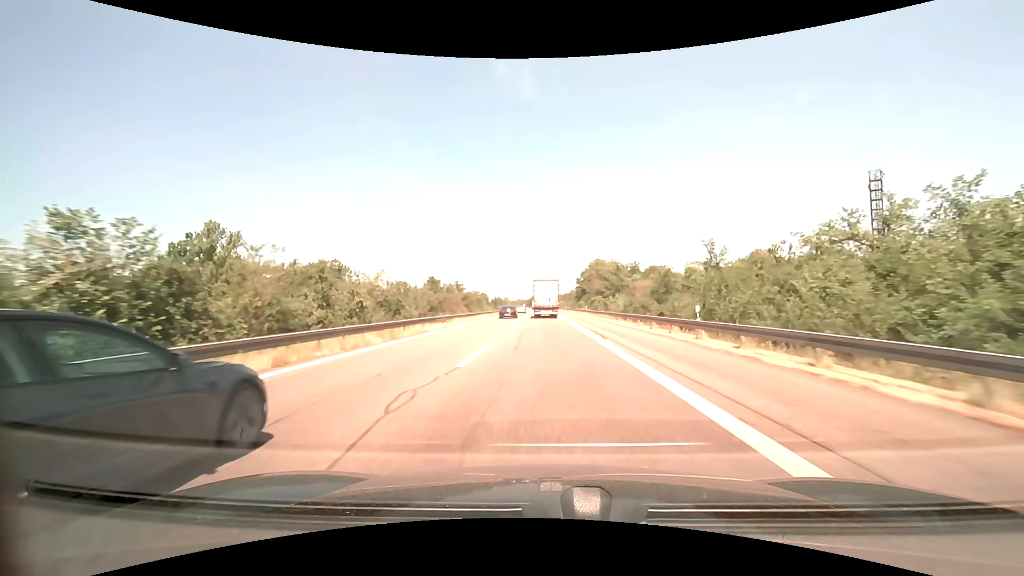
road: motorway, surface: asphalt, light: Day
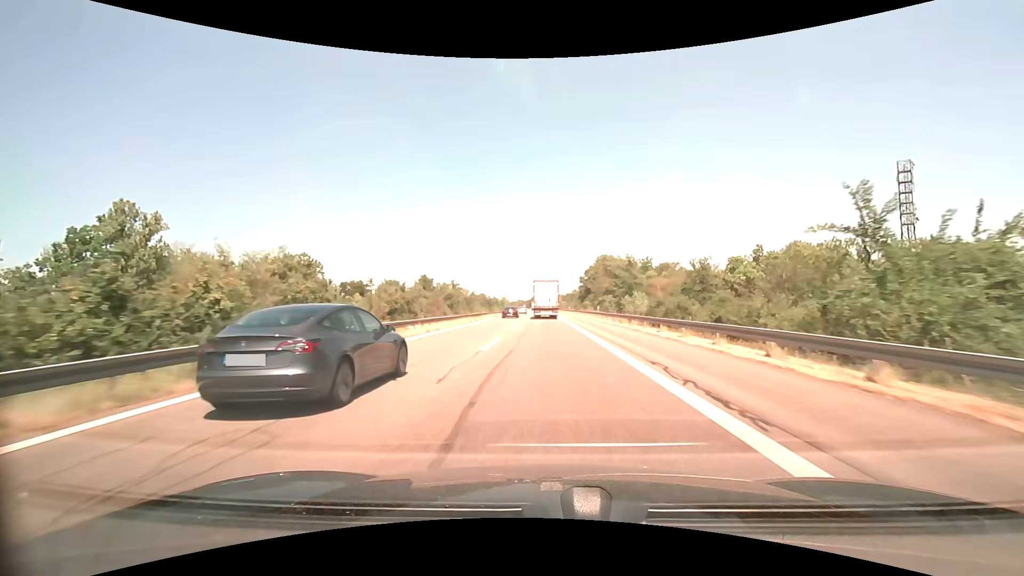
(0.0, +13.9) m; 0°
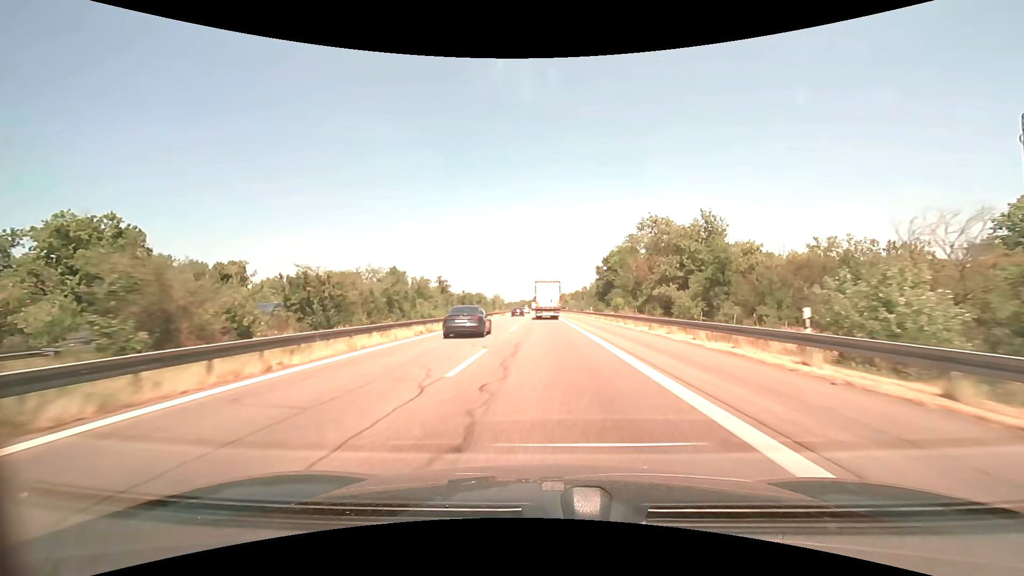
(-0.2, +41.6) m; 0°
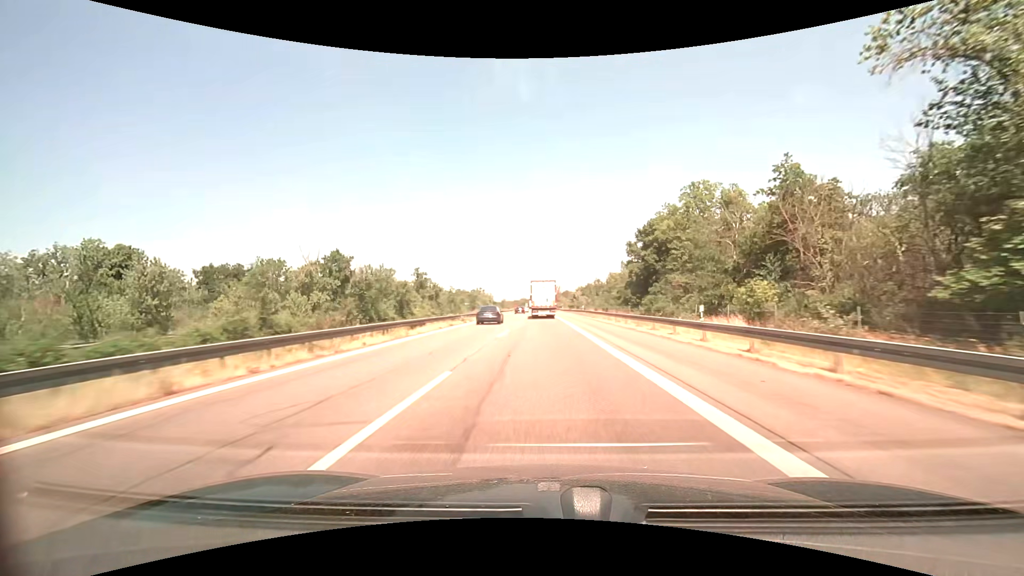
(-0.1, +41.5) m; 0°
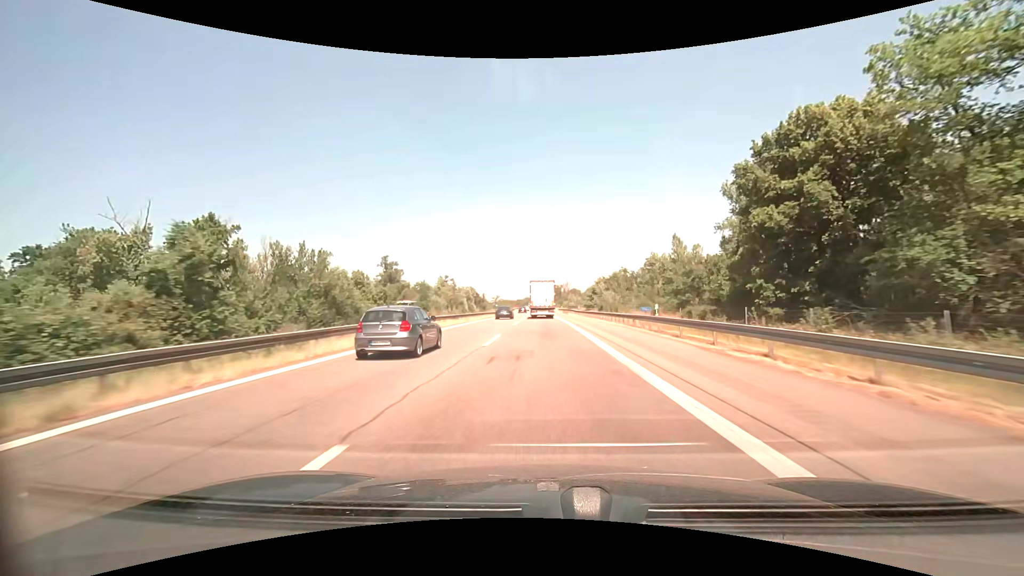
(-0.2, +41.5) m; 0°
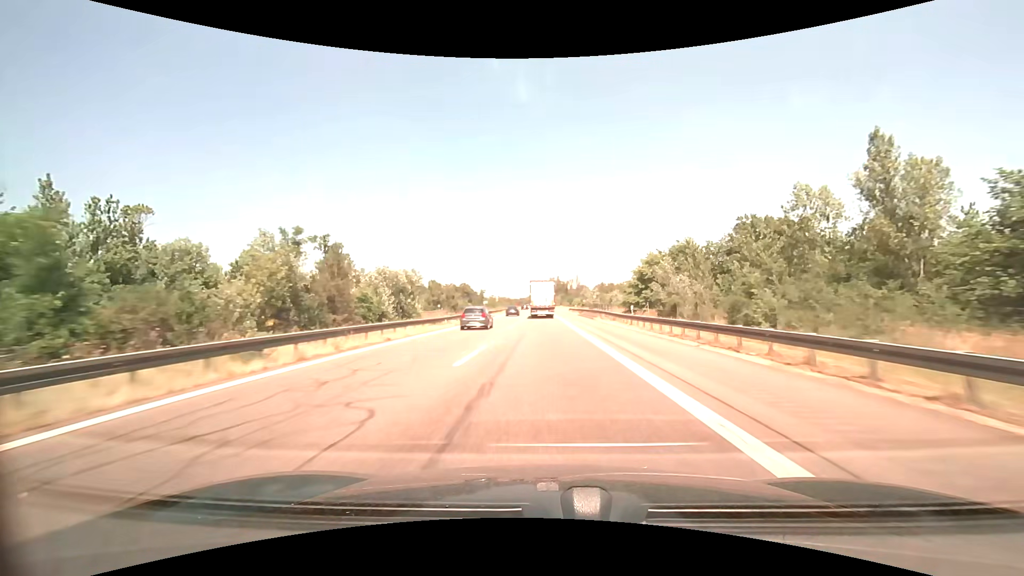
(-0.2, +41.5) m; -1°
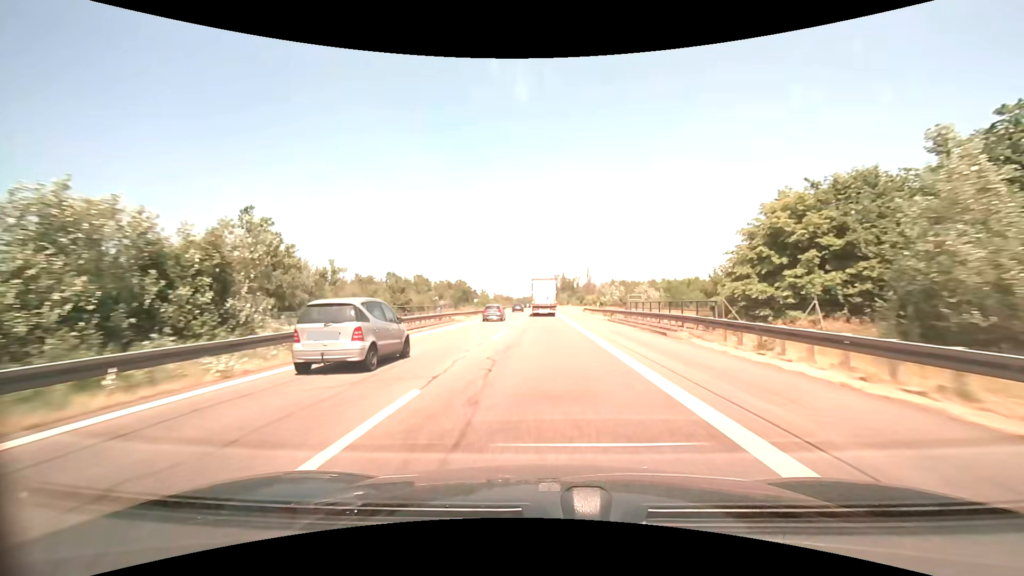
(0.0, +27.8) m; 0°
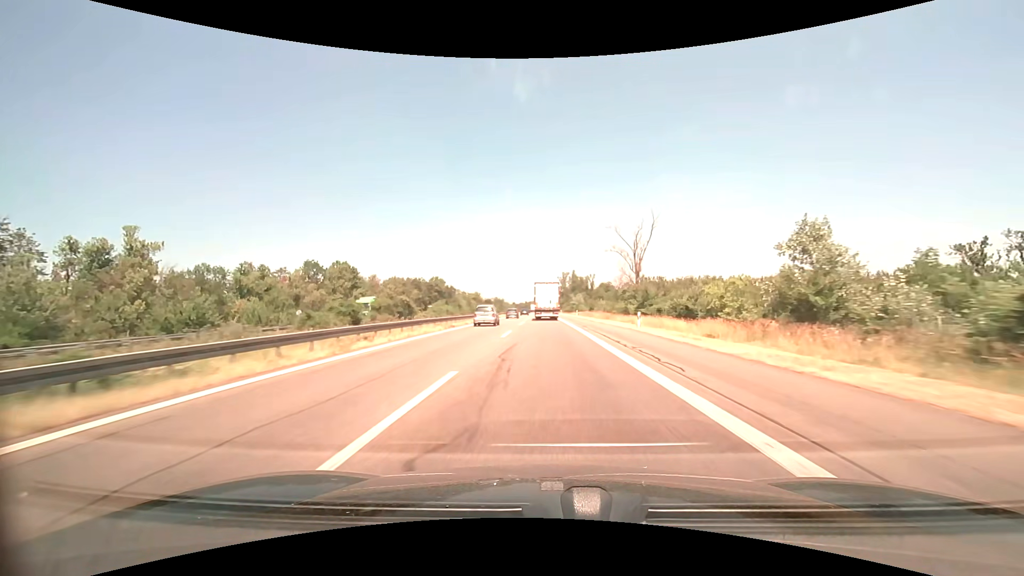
(-0.3, +69.7) m; 0°
(0, +10) (0, +20) (0, +30) (0, +40) (0, +50) (0, +60) (0, +70) (0, +80) (0, +90) (-1, +100) m
